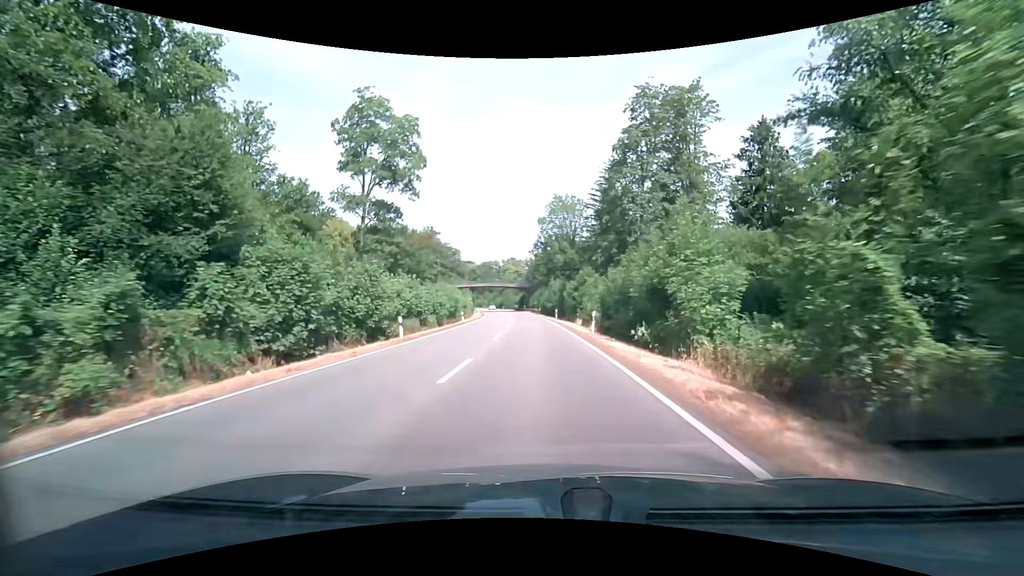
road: secondary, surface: asphalt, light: Day
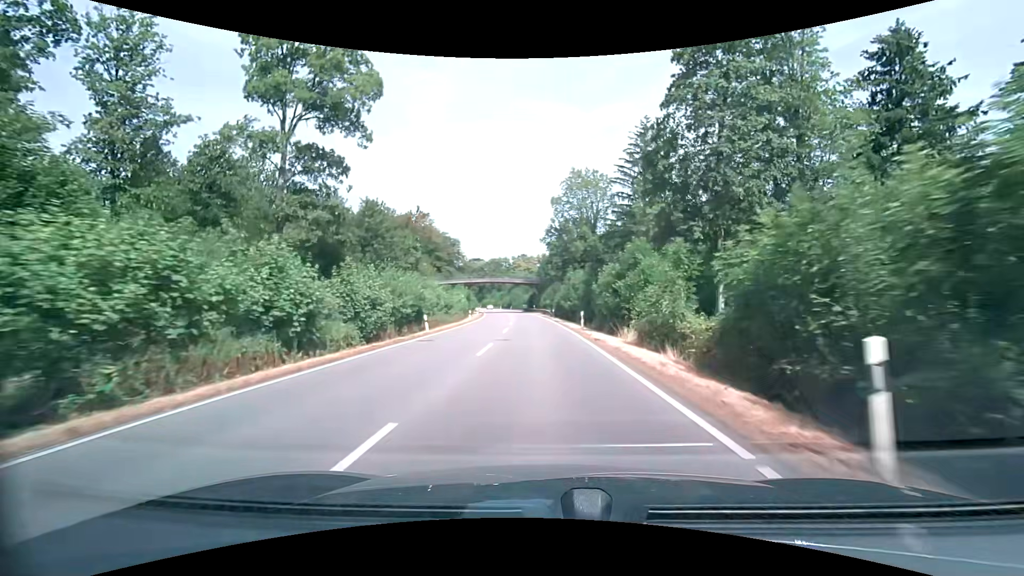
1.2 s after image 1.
(-0.2, +19.3) m; -1°
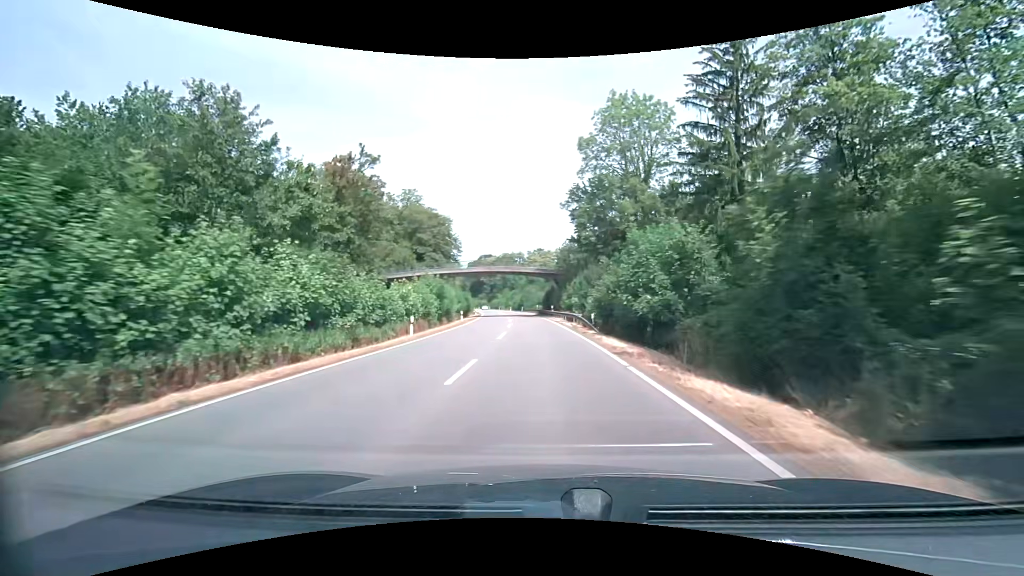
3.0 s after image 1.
(-0.5, +29.5) m; -2°
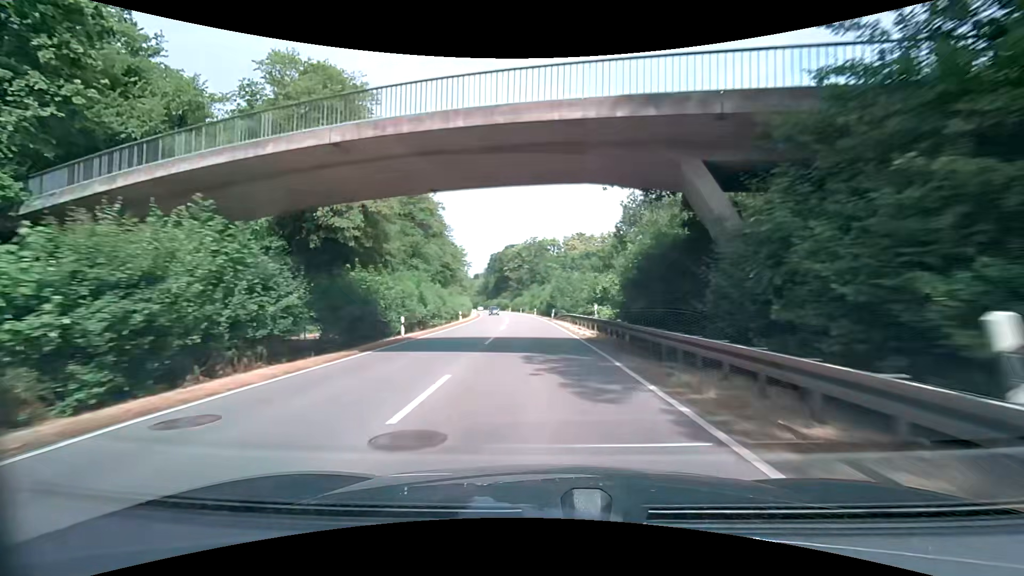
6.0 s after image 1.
(-1.5, +51.0) m; -4°
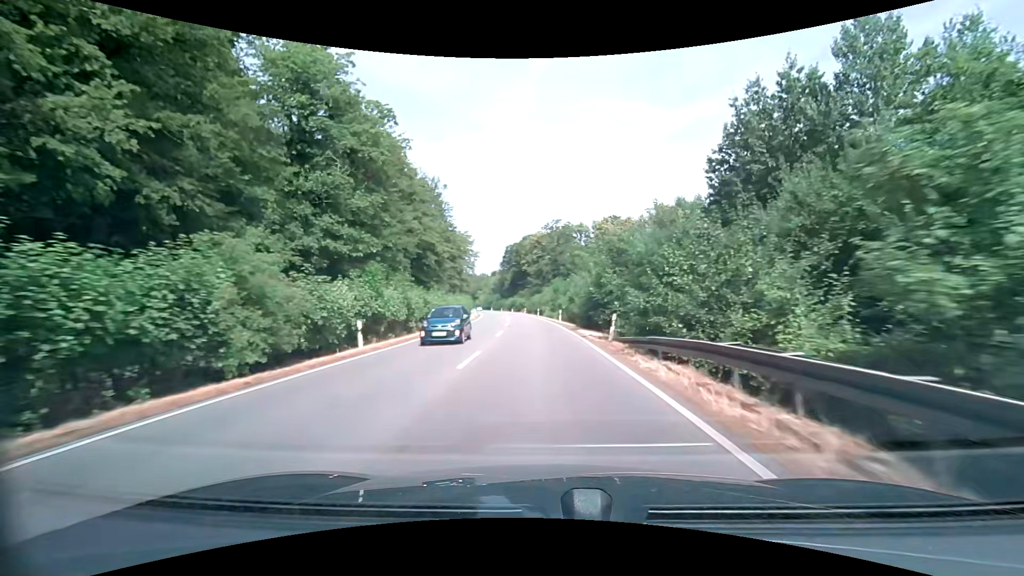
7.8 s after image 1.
(-0.7, +31.1) m; -3°
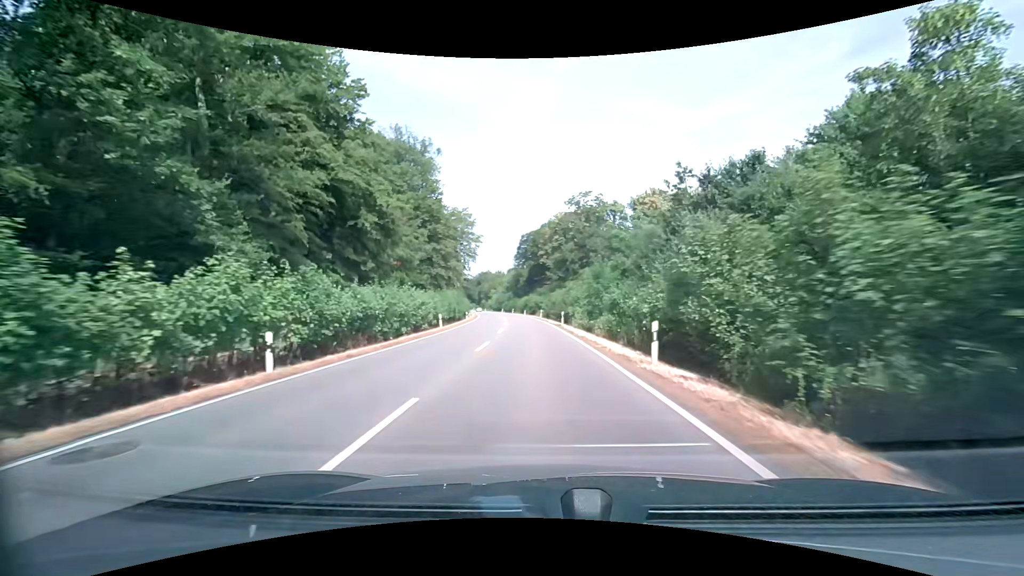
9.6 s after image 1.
(-0.6, +31.4) m; -2°
(0, +10) (0, +20) (-1, +30) (-1, +40) (-2, +50) (-2, +60) (-3, +70) (-5, +80) (-6, +90) (-7, +100) m
